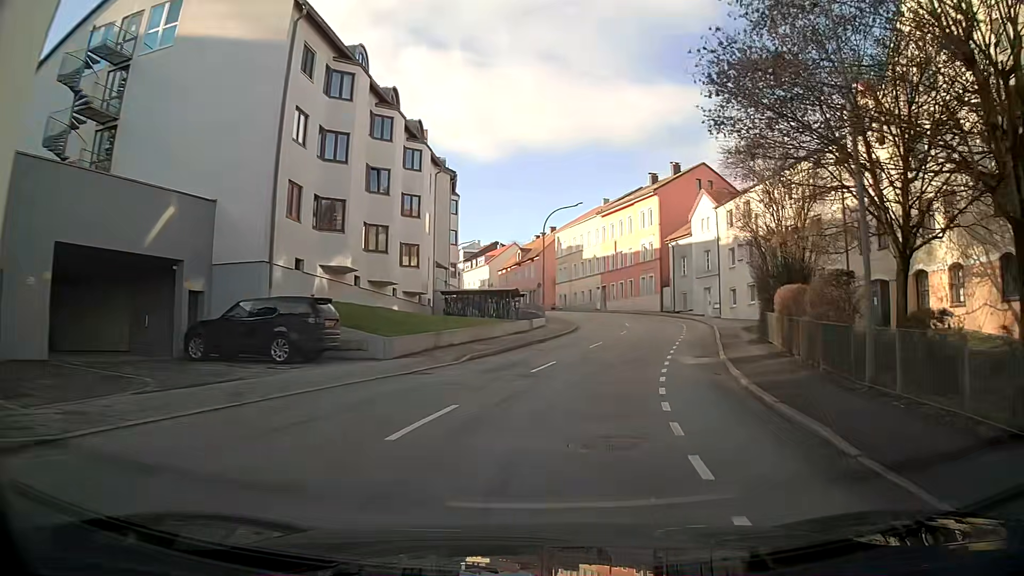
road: tertiary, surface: asphalt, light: Day
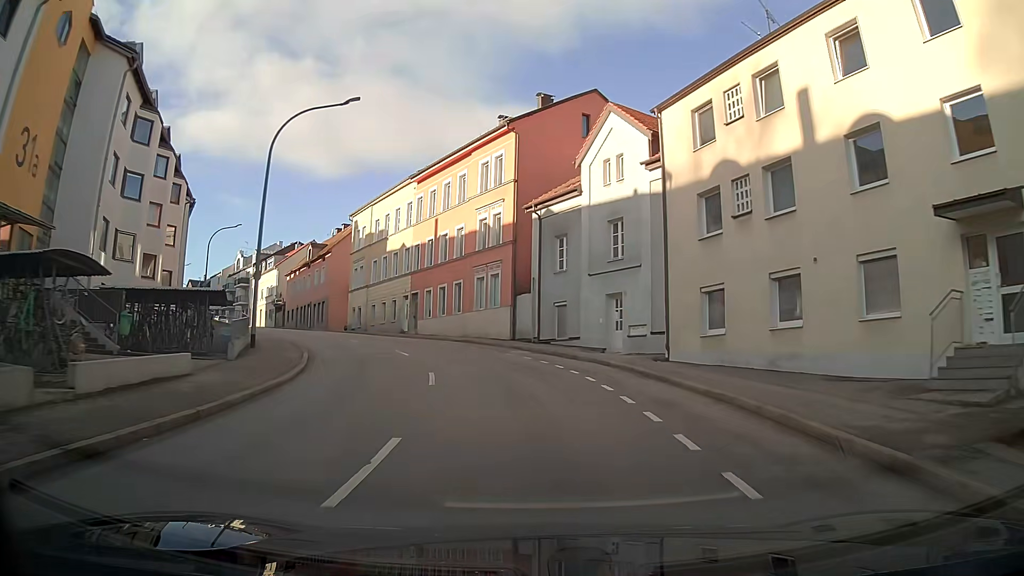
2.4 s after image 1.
(+3.9, +28.8) m; +11°
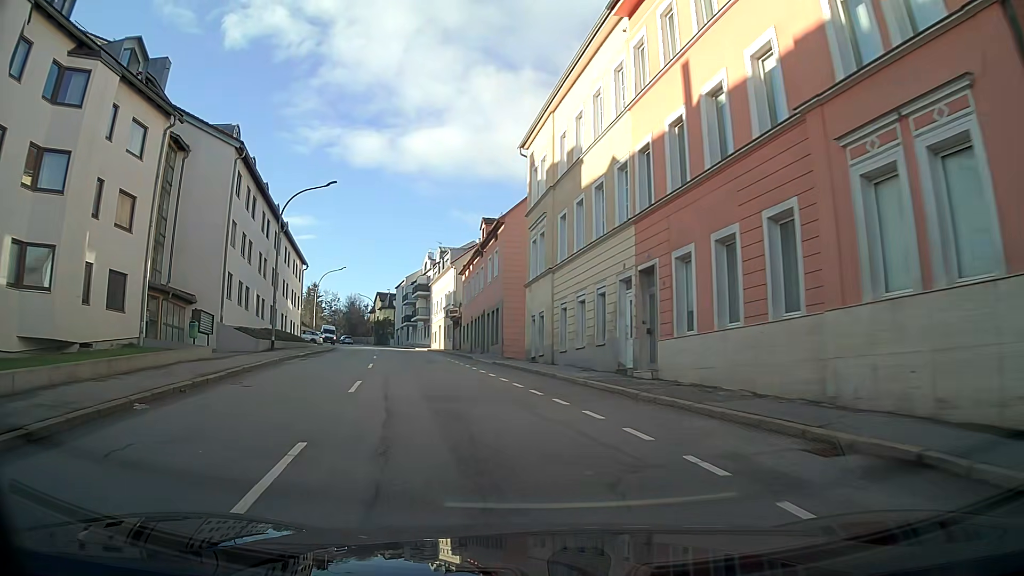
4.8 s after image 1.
(-4.4, +27.6) m; -22°
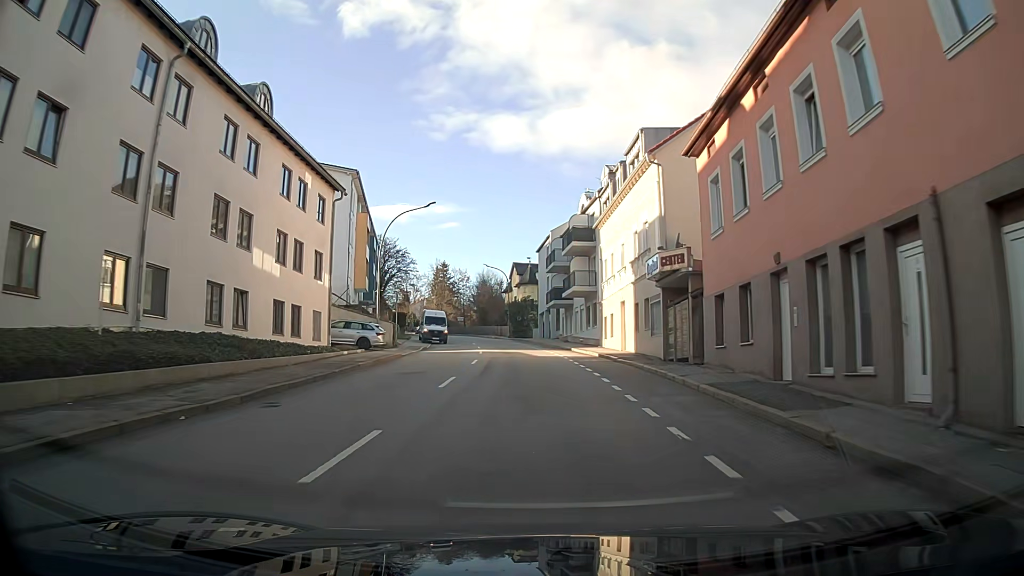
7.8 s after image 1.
(-4.6, +35.6) m; -11°
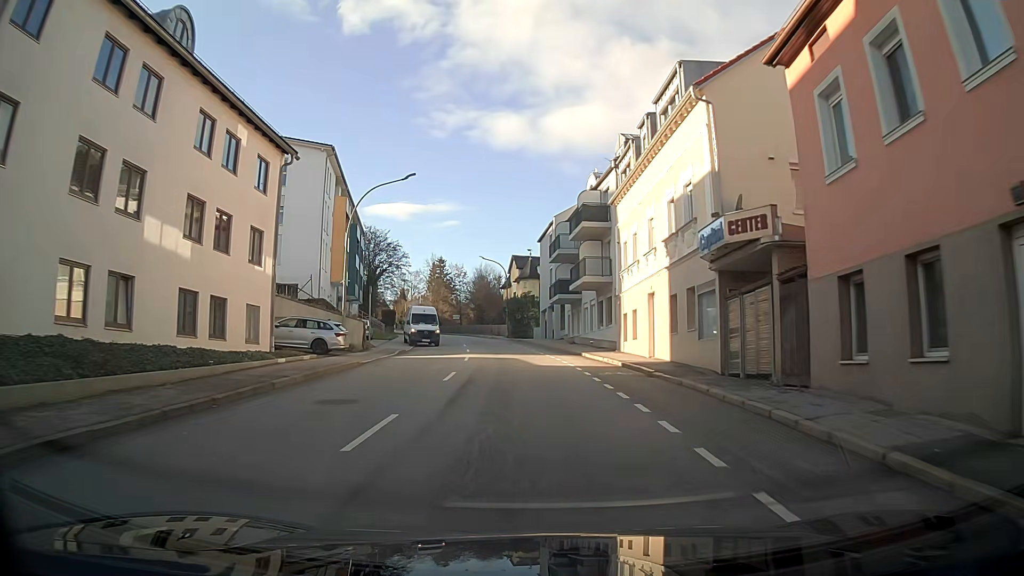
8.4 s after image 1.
(0.0, +7.7) m; 0°
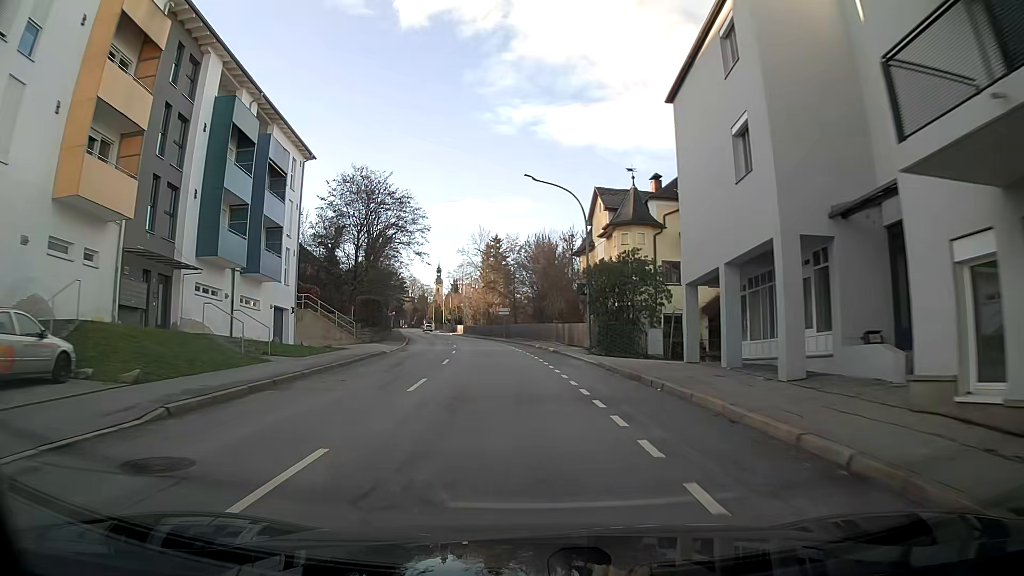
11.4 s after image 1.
(-1.9, +39.5) m; -7°
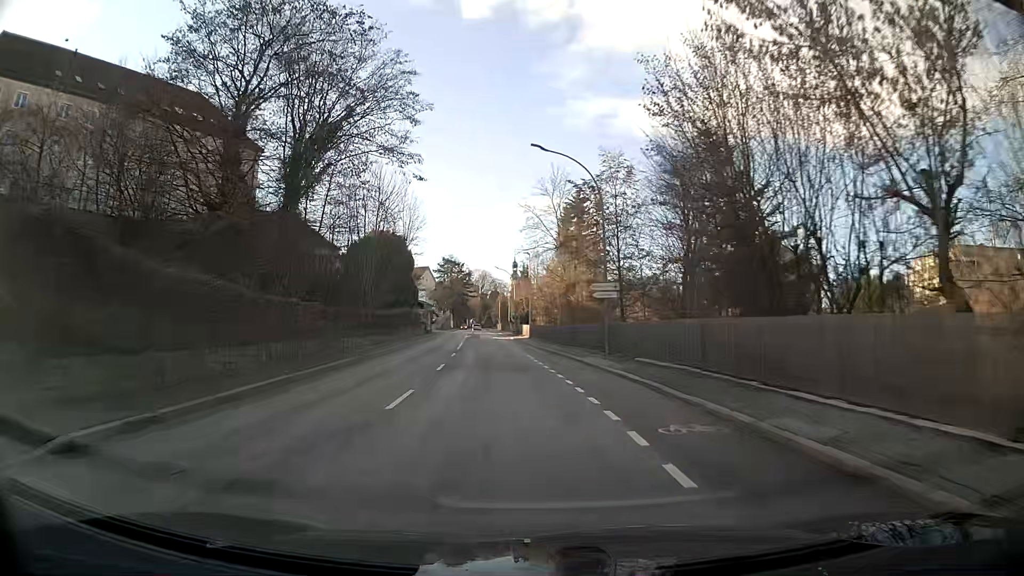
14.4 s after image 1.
(-2.5, +39.1) m; -7°
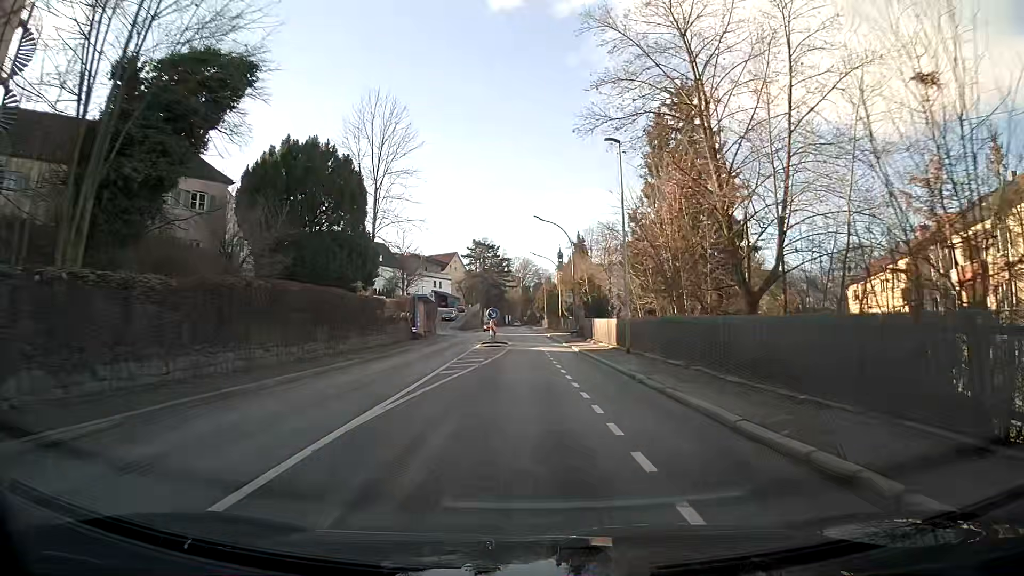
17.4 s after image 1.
(-1.8, +39.4) m; -3°
